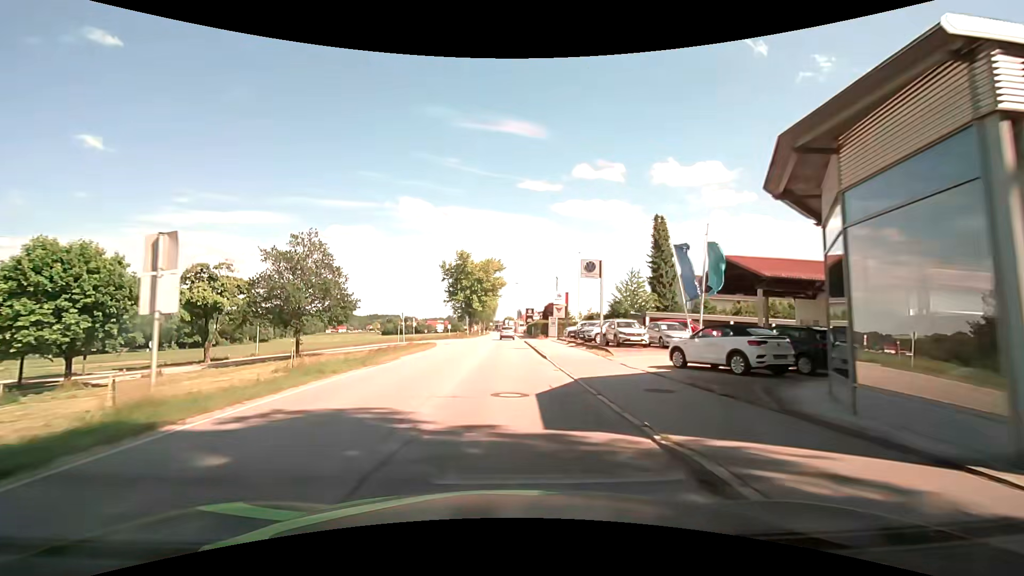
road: secondary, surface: asphalt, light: Day
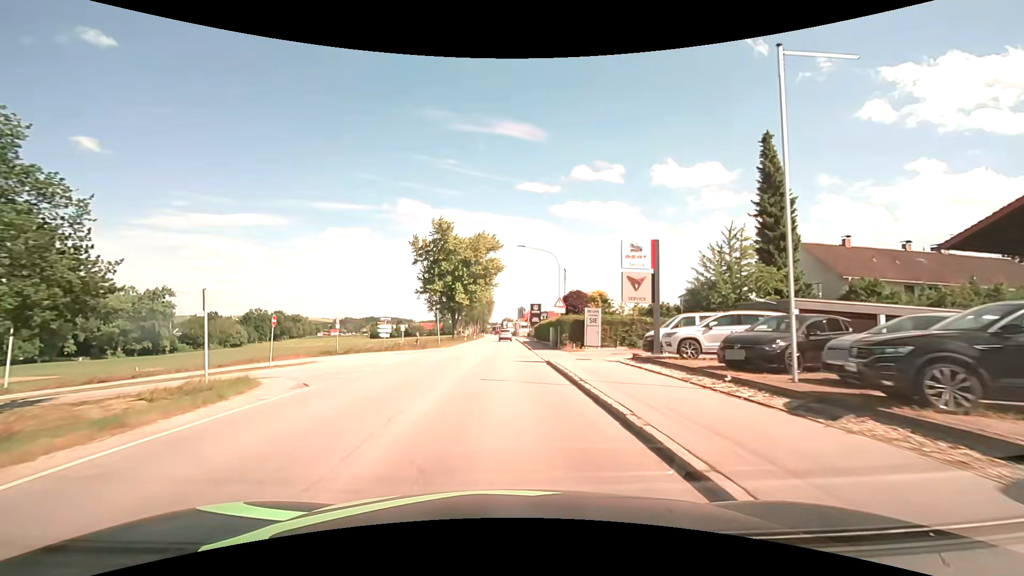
(0.0, +30.6) m; 0°
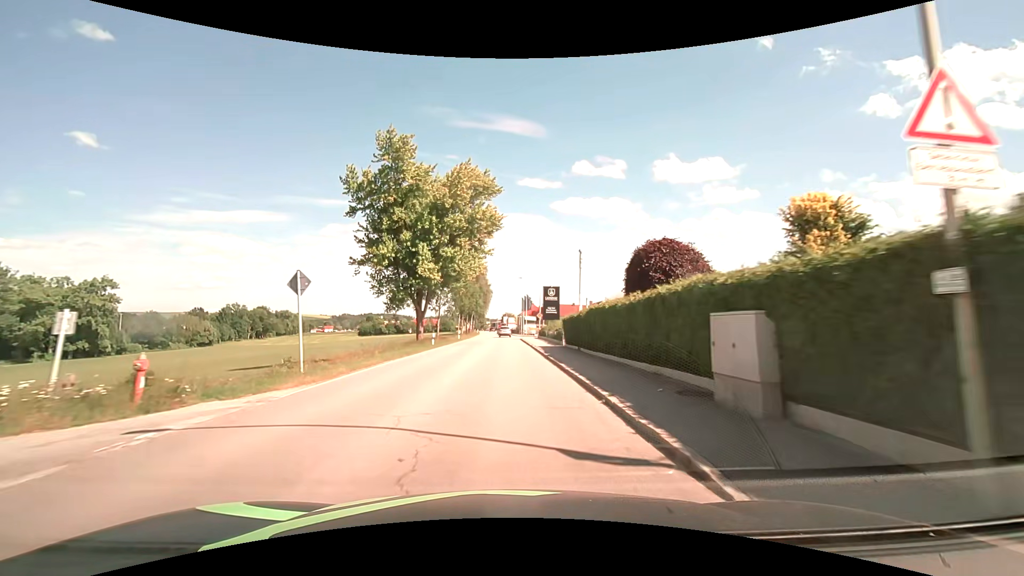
(-0.1, +30.6) m; -1°
(0, +10) (0, +20) (0, +30) (0, +40) (0, +50) (0, +60) (0, +70) (0, +80) (0, +90) (0, +100) m
